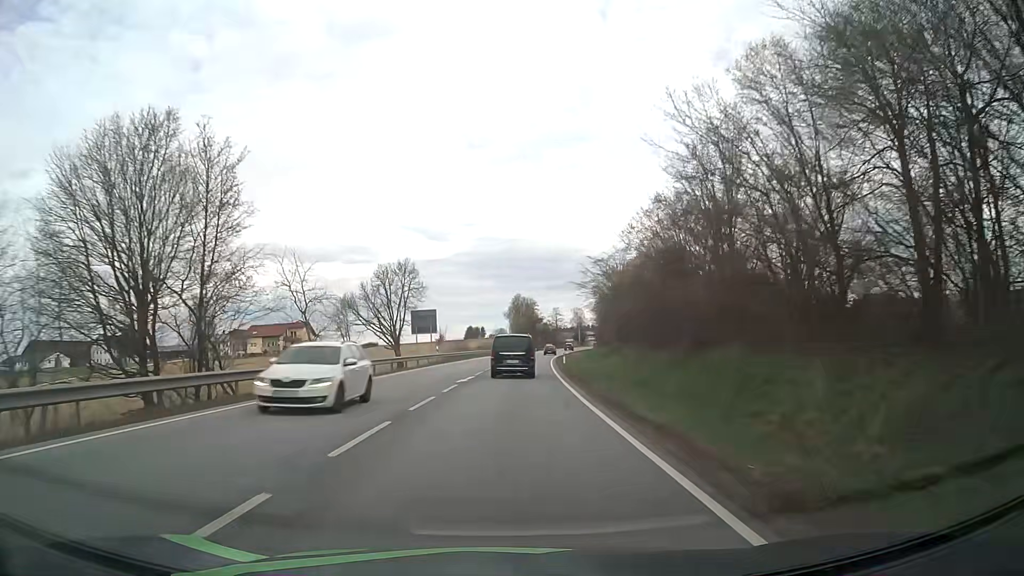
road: primary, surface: asphalt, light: Day
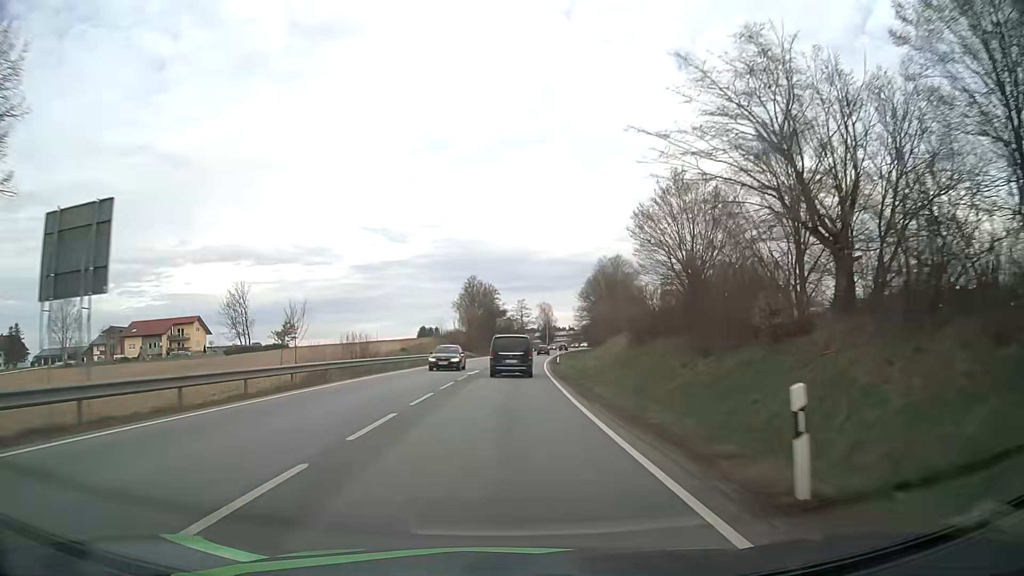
(+1.4, +46.7) m; +3°
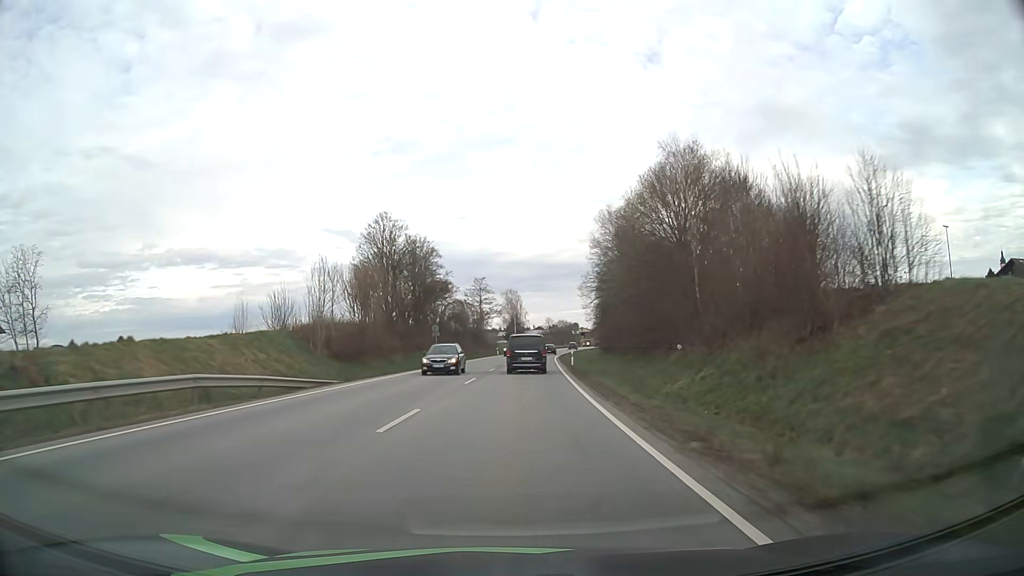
(+1.7, +59.8) m; +3°
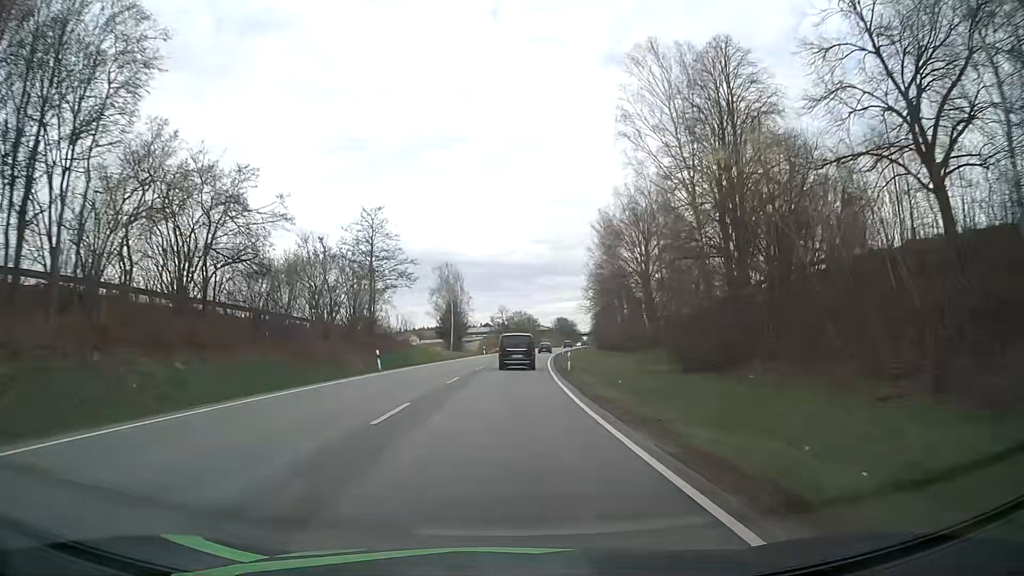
(+2.6, +61.5) m; +4°
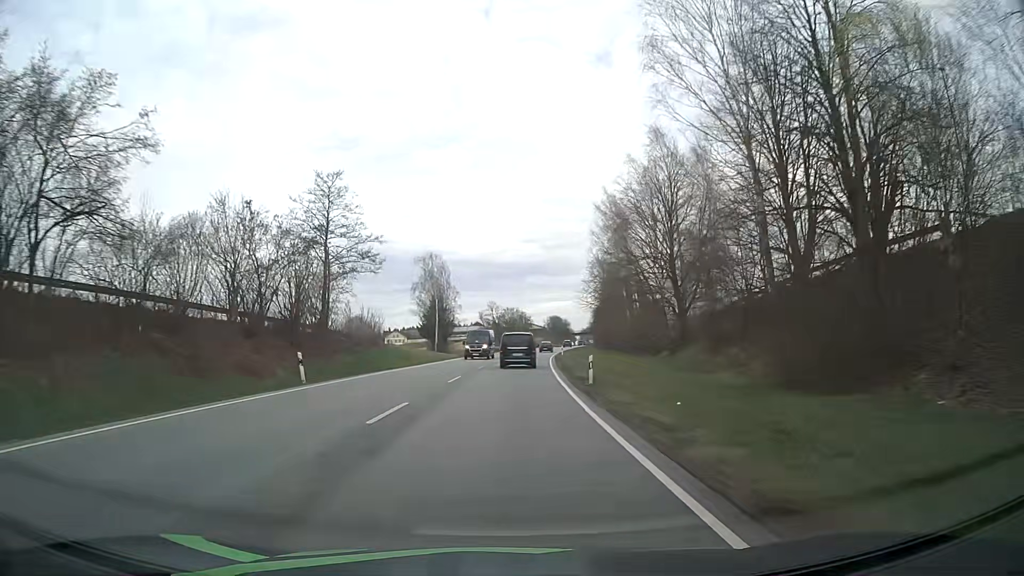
(+0.1, +12.3) m; +1°
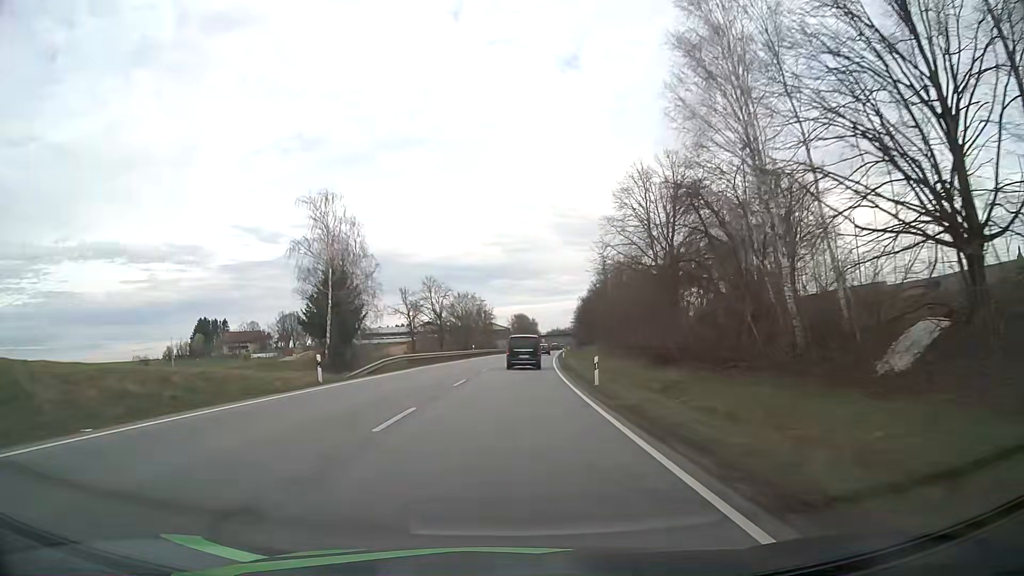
(+1.2, +49.3) m; +3°
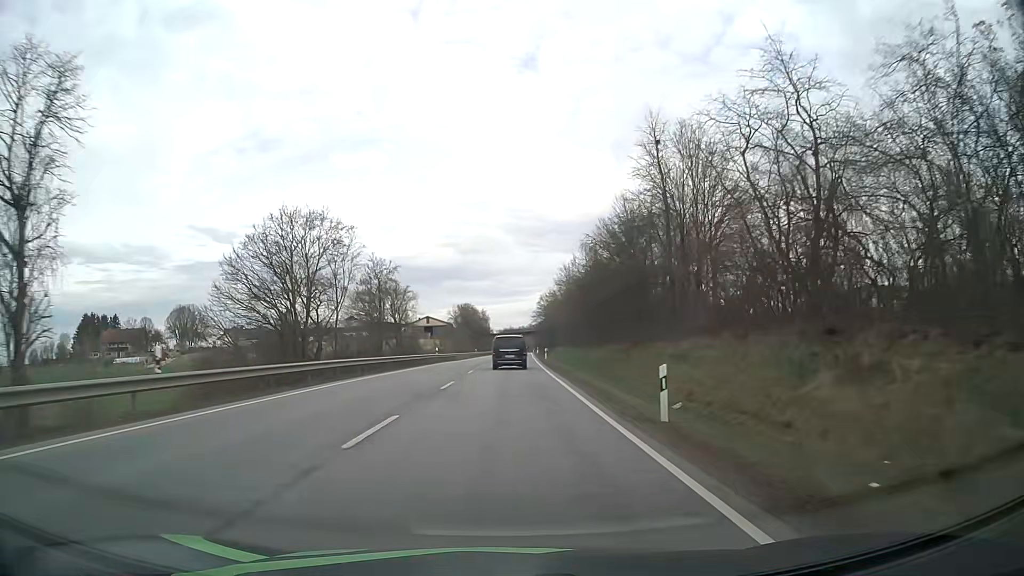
(+2.7, +62.4) m; +4°
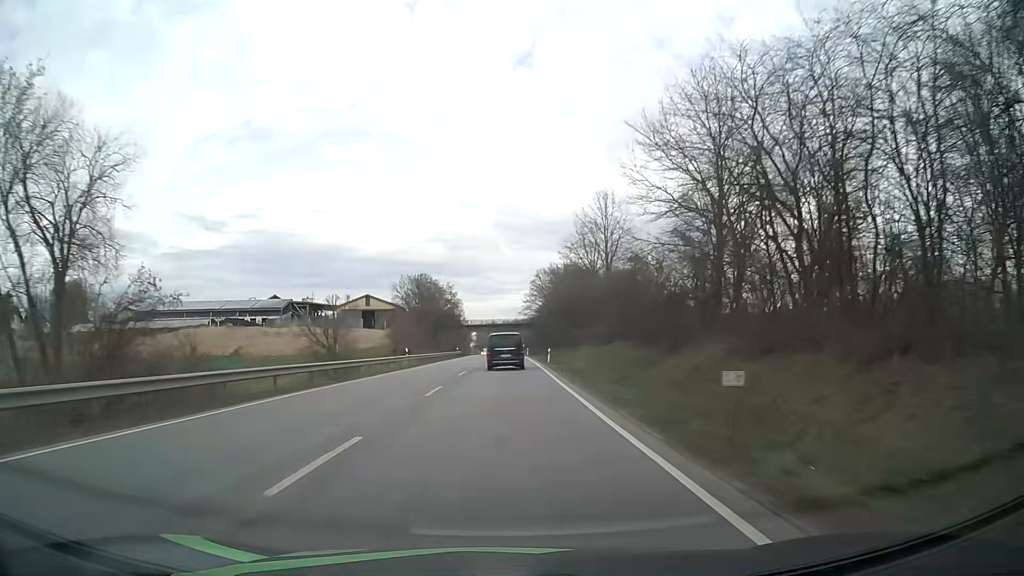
(+0.8, +63.7) m; +1°
(0, +10) (0, +20) (0, +30) (0, +40) (0, +50) (0, +60) (0, +70) (0, +80) (0, +90) (0, +100) m
